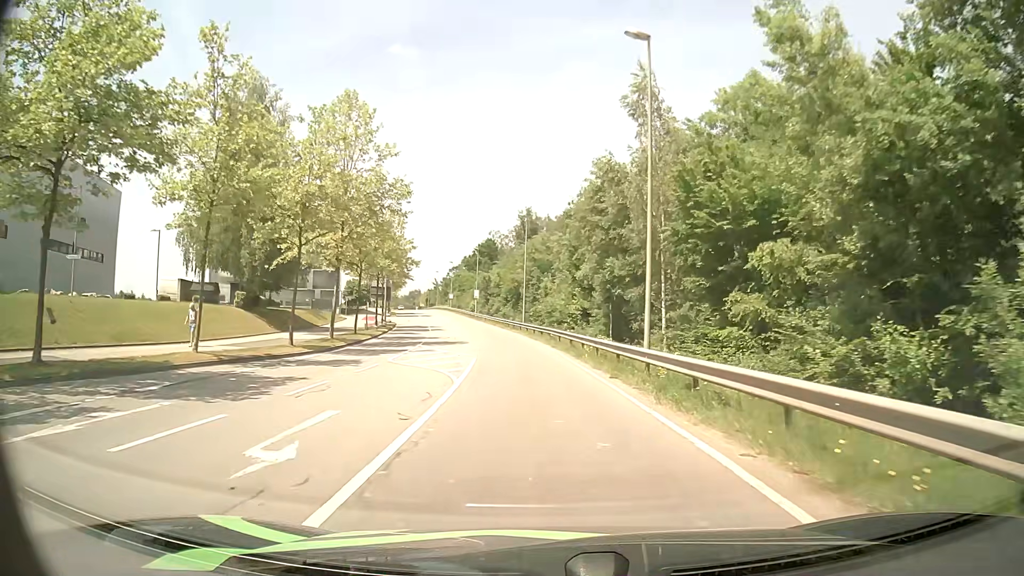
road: secondary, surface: asphalt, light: Day
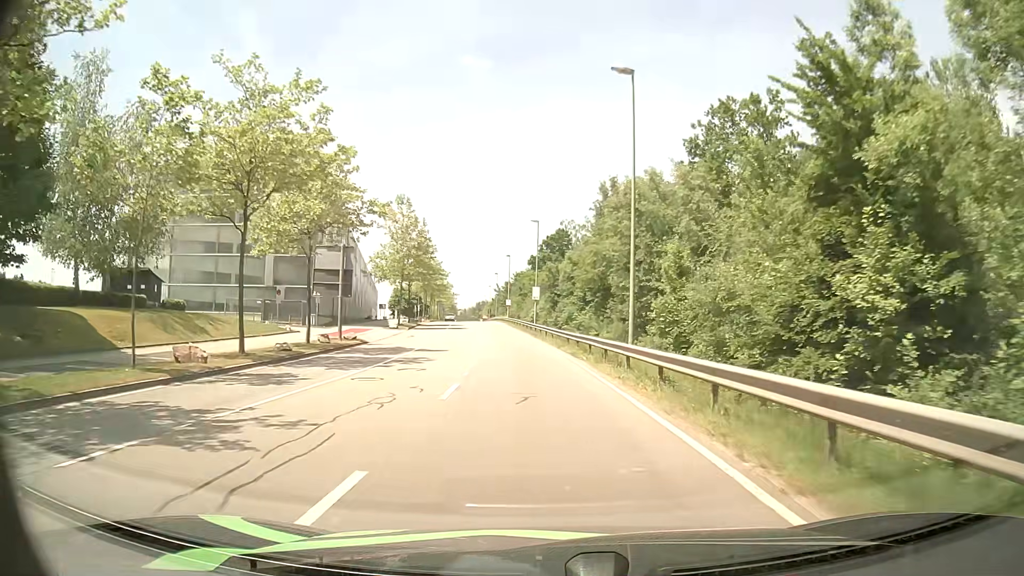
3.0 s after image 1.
(-2.5, +37.2) m; -7°
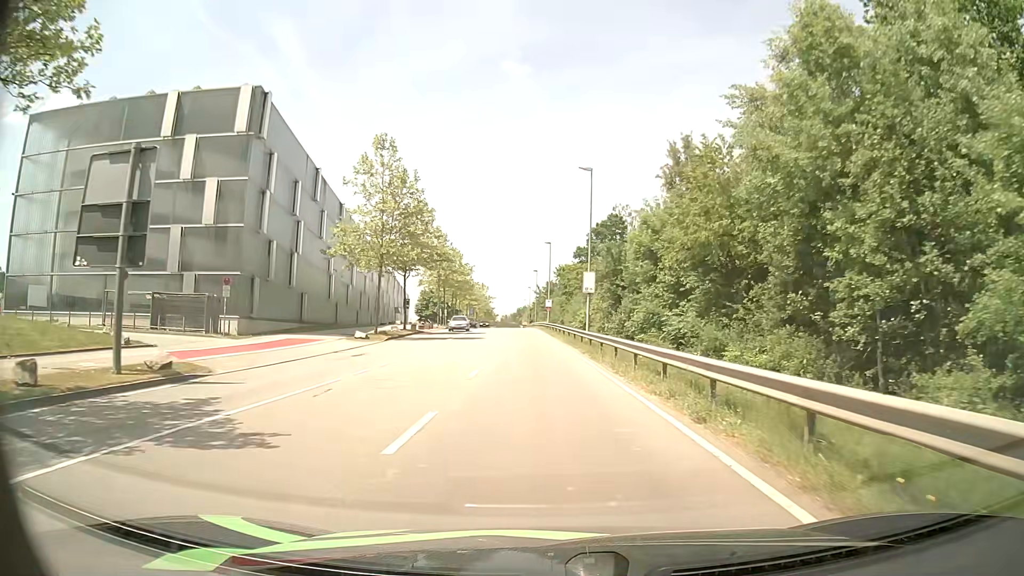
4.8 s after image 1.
(-0.9, +23.3) m; -4°
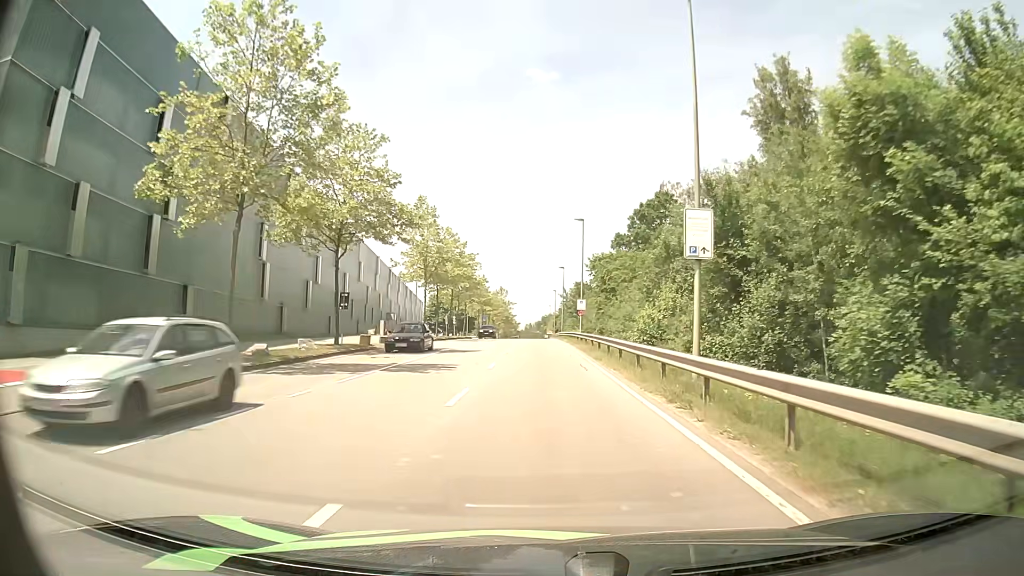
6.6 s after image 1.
(-0.6, +23.2) m; -3°
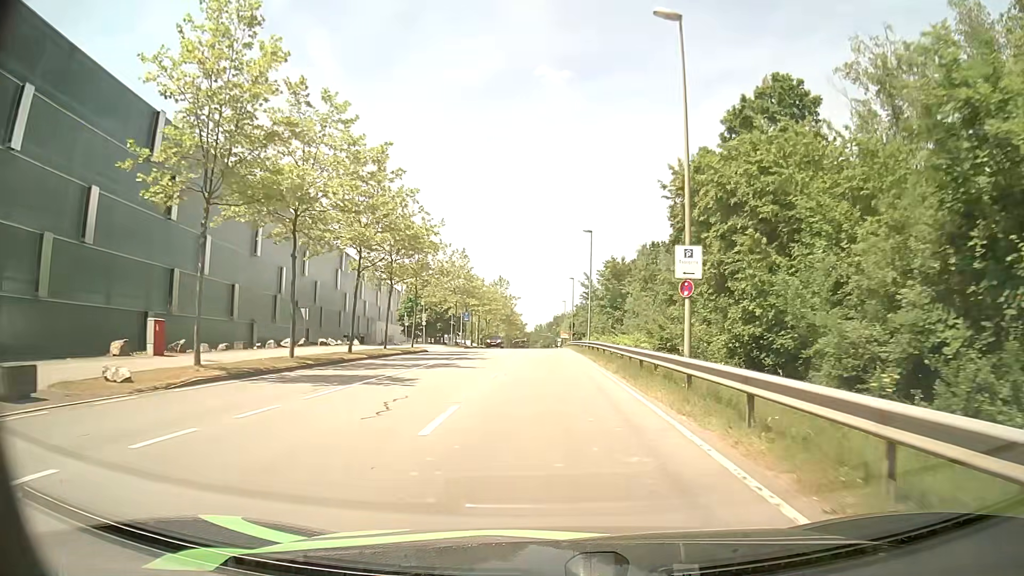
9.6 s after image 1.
(-0.2, +38.5) m; -1°
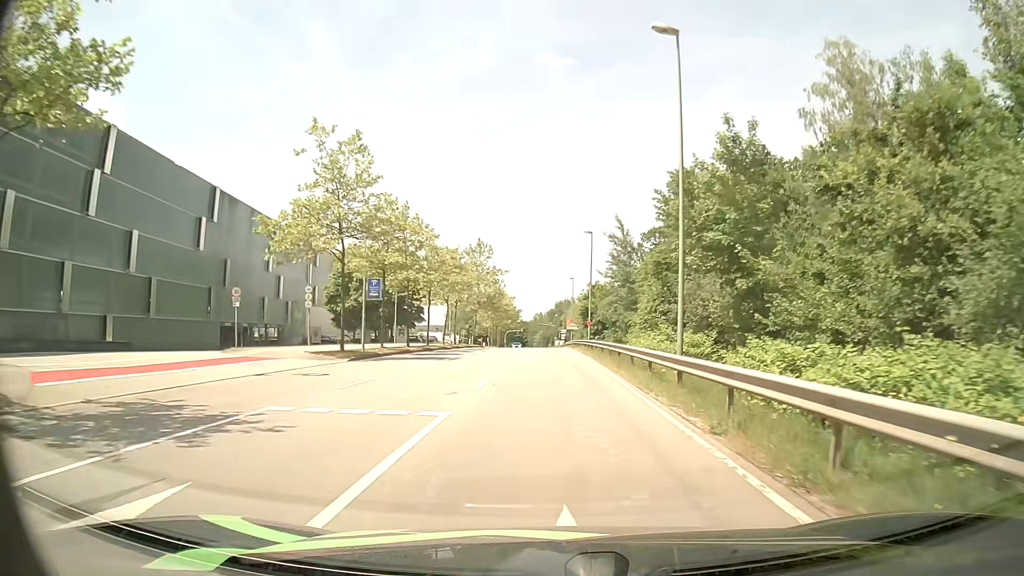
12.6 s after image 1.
(0.0, +39.0) m; 0°
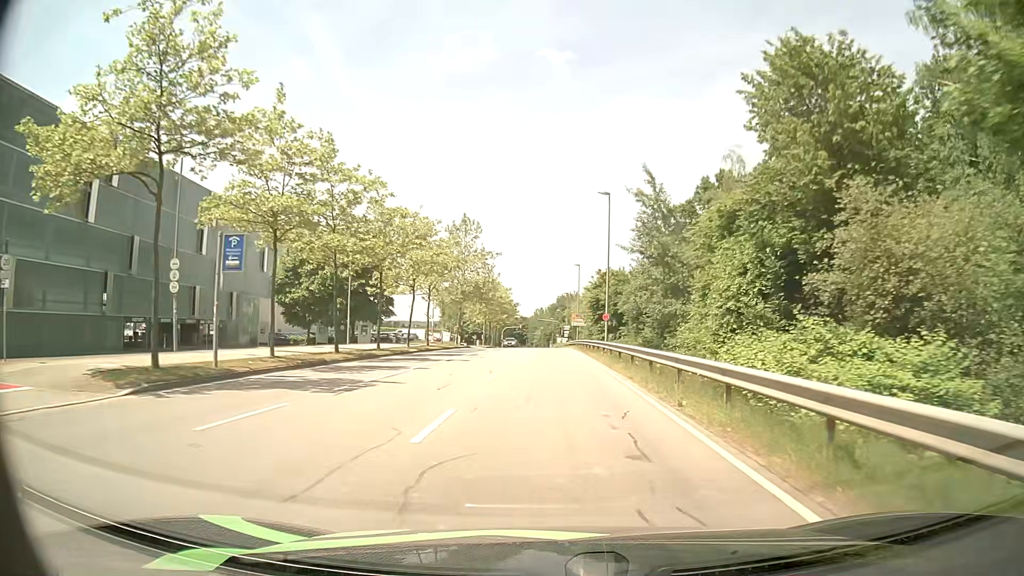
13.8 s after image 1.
(0.0, +15.9) m; 0°
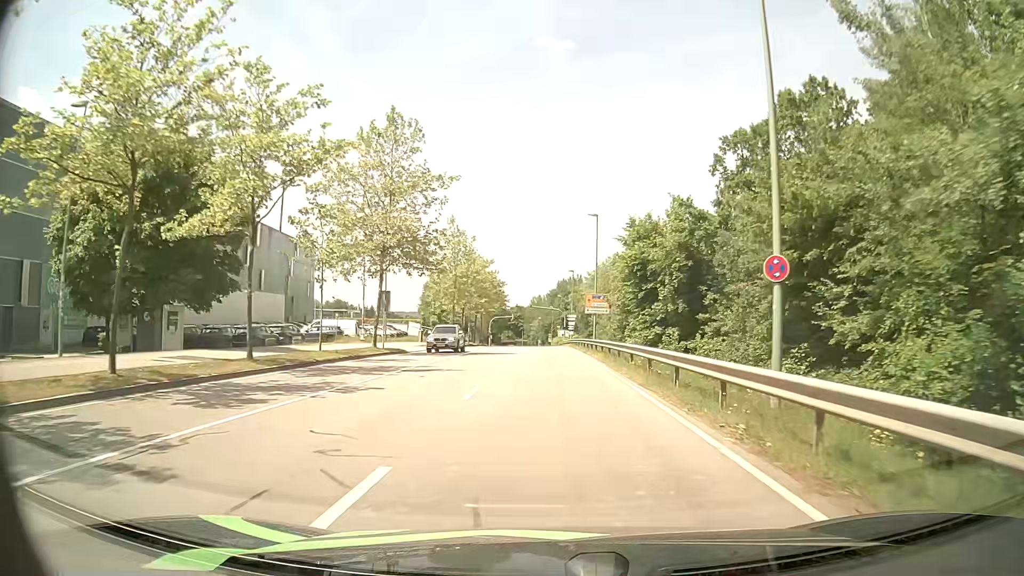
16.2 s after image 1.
(0.0, +31.8) m; 0°
(0, +10) (0, +20) (0, +30) (0, +40) (0, +50) (0, +60) (0, +70) (0, +80) (0, +90) (0, +100) m
